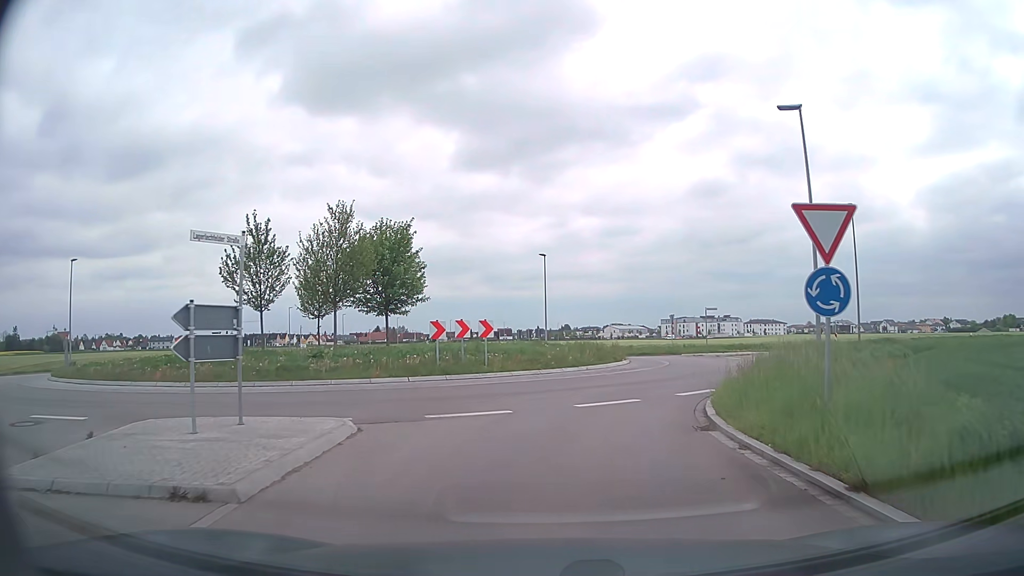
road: tertiary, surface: asphalt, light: Day
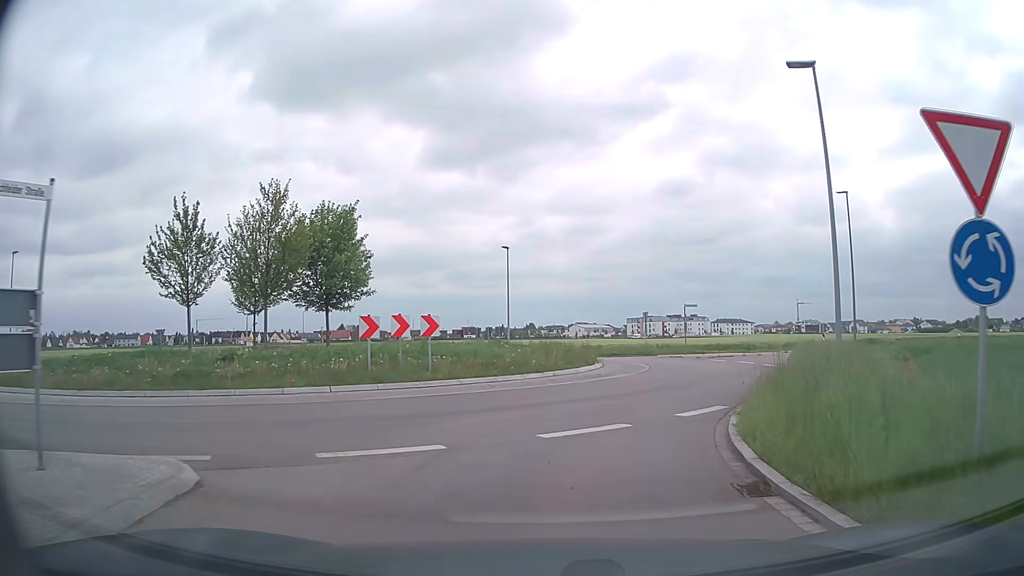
(+0.1, +3.8) m; +3°
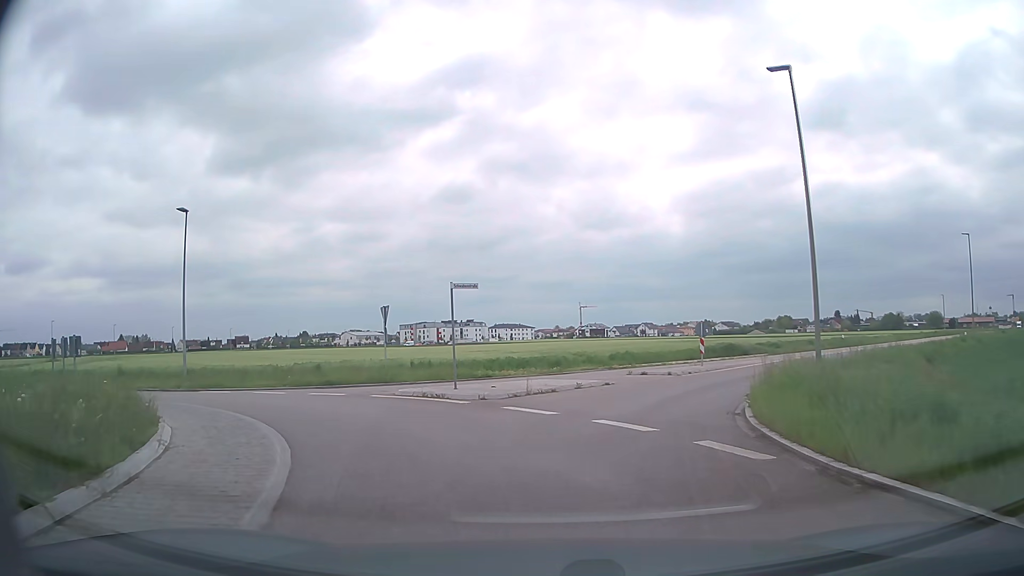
(+3.6, +18.7) m; +20°
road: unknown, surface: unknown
